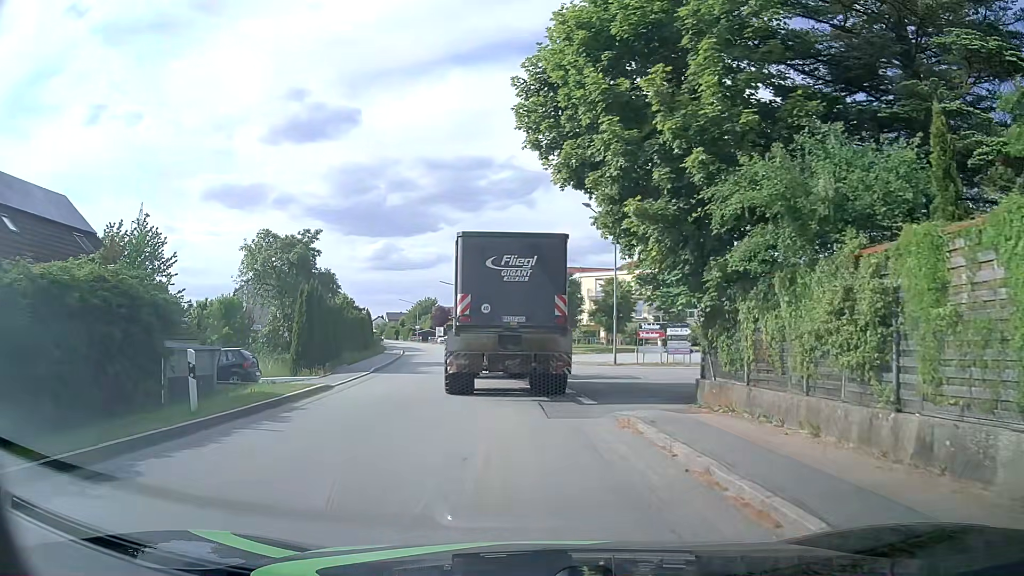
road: tertiary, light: Day
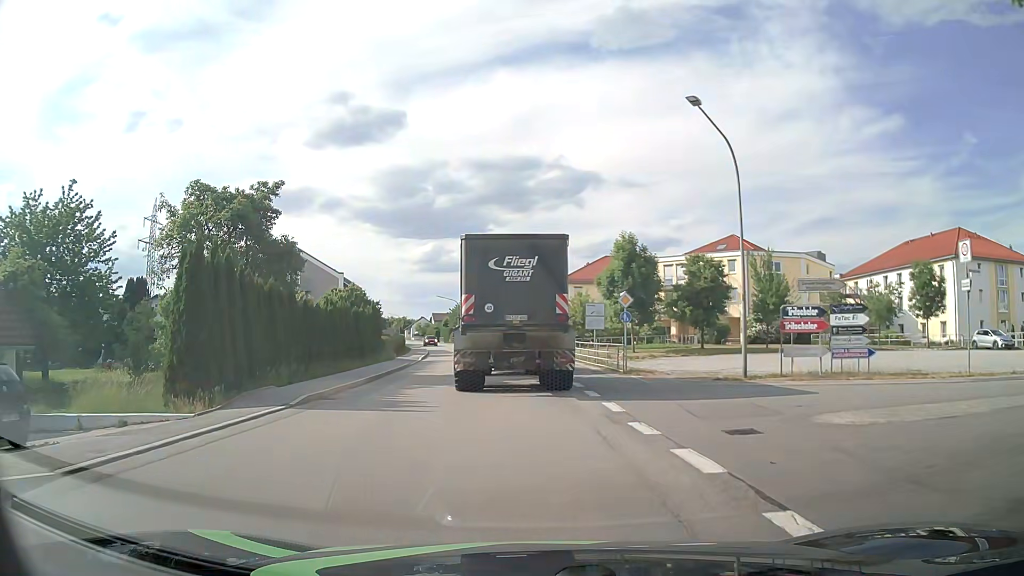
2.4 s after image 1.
(-0.6, +14.1) m; -3°
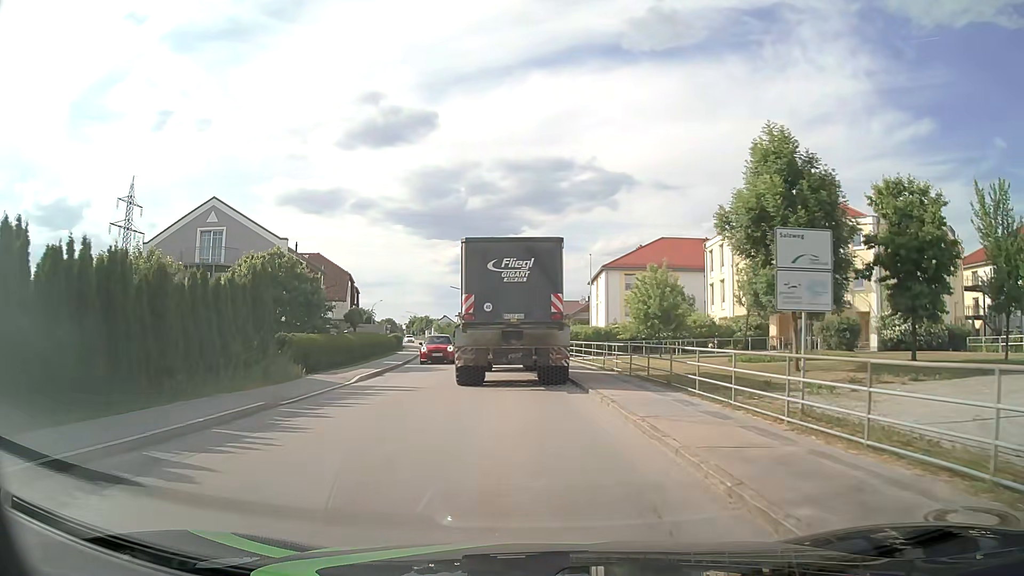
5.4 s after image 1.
(-1.1, +22.0) m; -4°
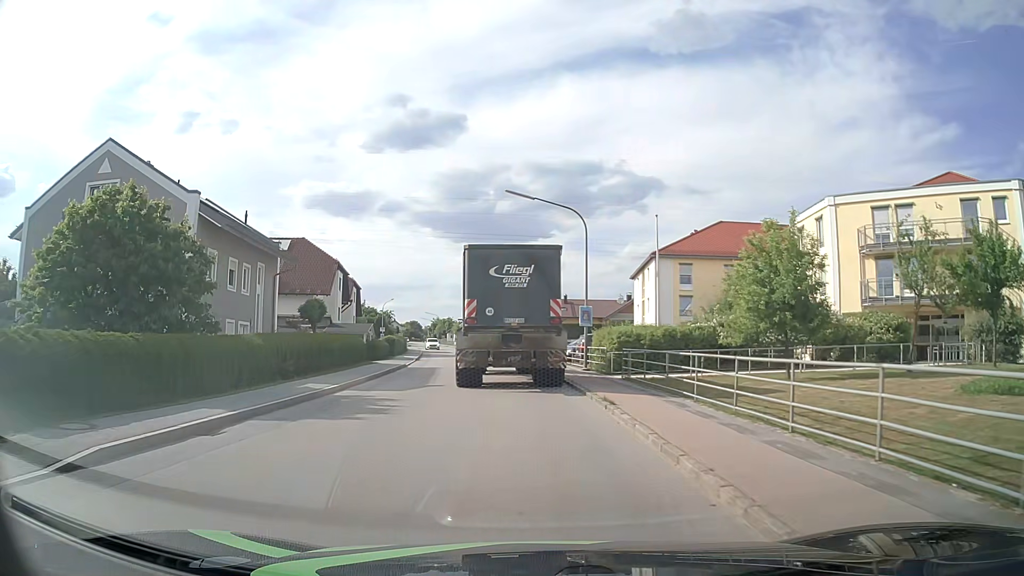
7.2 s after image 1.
(-0.4, +14.8) m; -3°
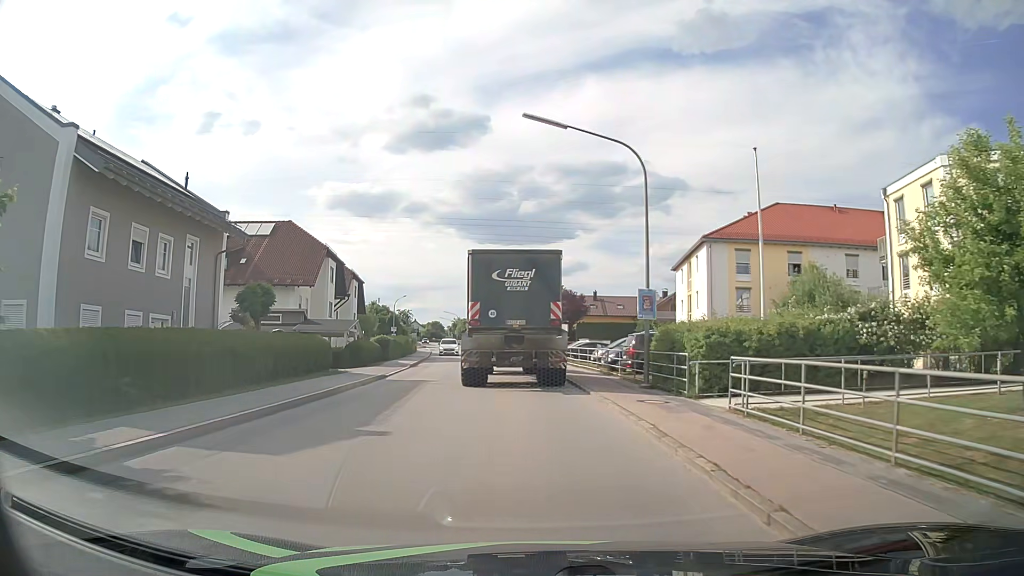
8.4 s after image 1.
(-0.2, +10.2) m; -2°
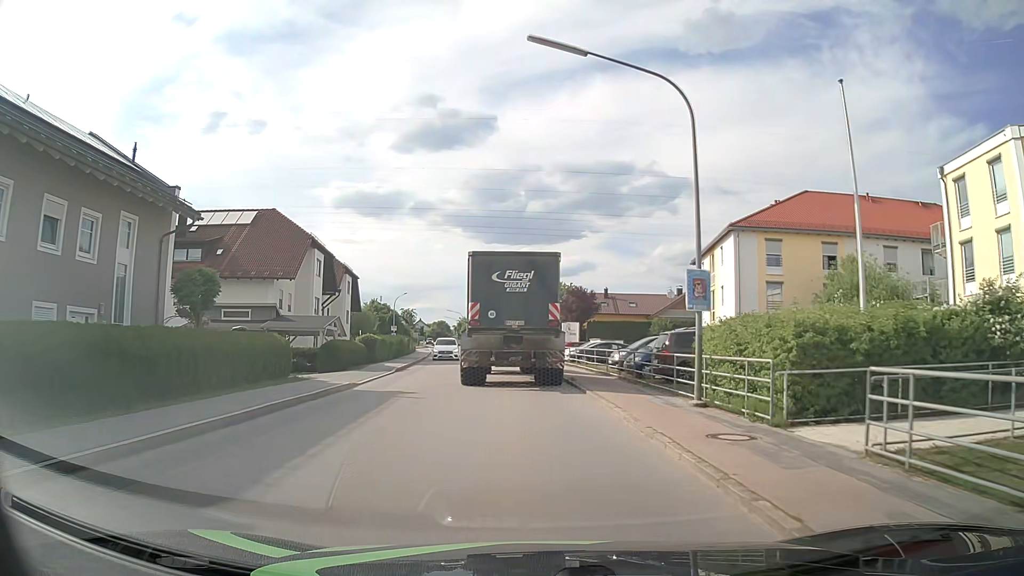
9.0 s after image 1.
(0.0, +5.3) m; -1°
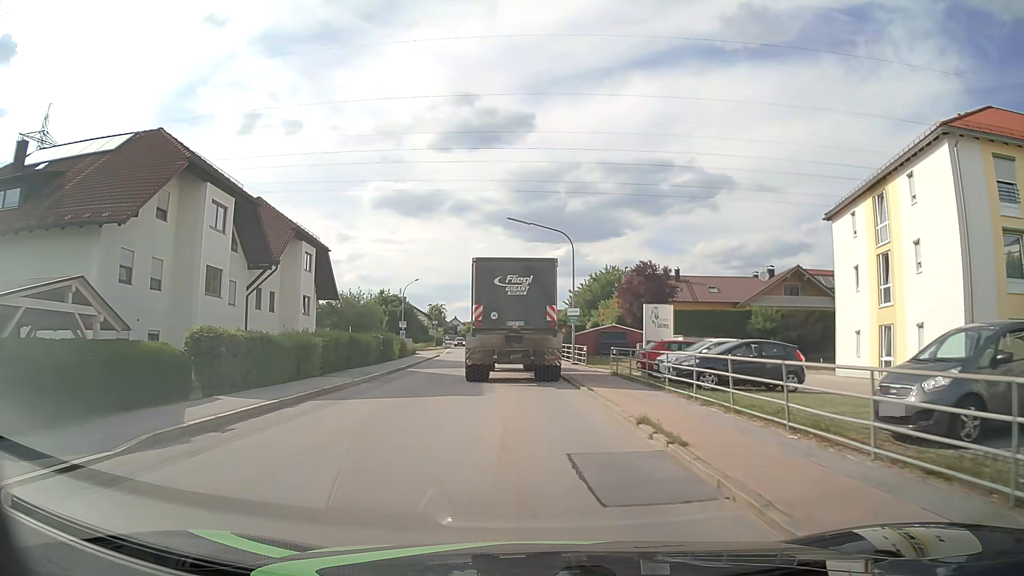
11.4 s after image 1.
(-0.6, +22.1) m; -3°
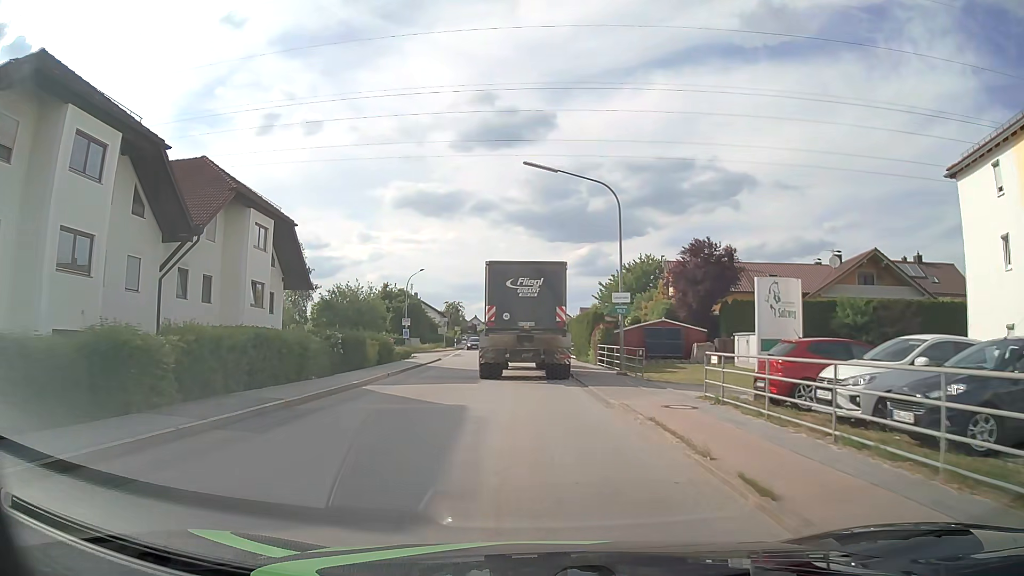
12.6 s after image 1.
(-0.2, +11.4) m; -2°
(0, +10) (0, +20) (0, +30) (-1, +40) (-2, +50) (-2, +60) (-3, +70) (-4, +80) (-5, +90) (-5, +100) m
